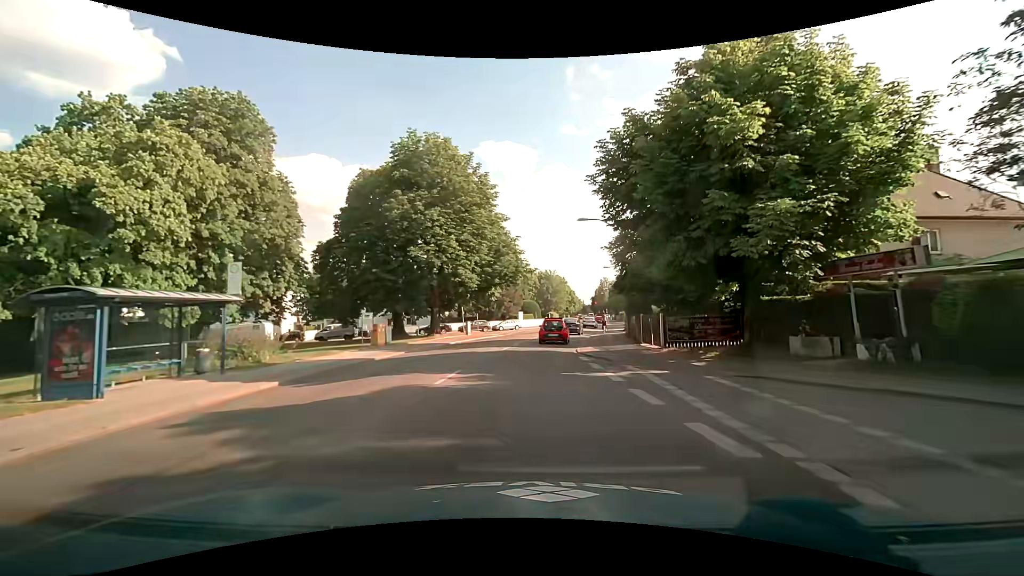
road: secondary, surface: asphalt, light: Day
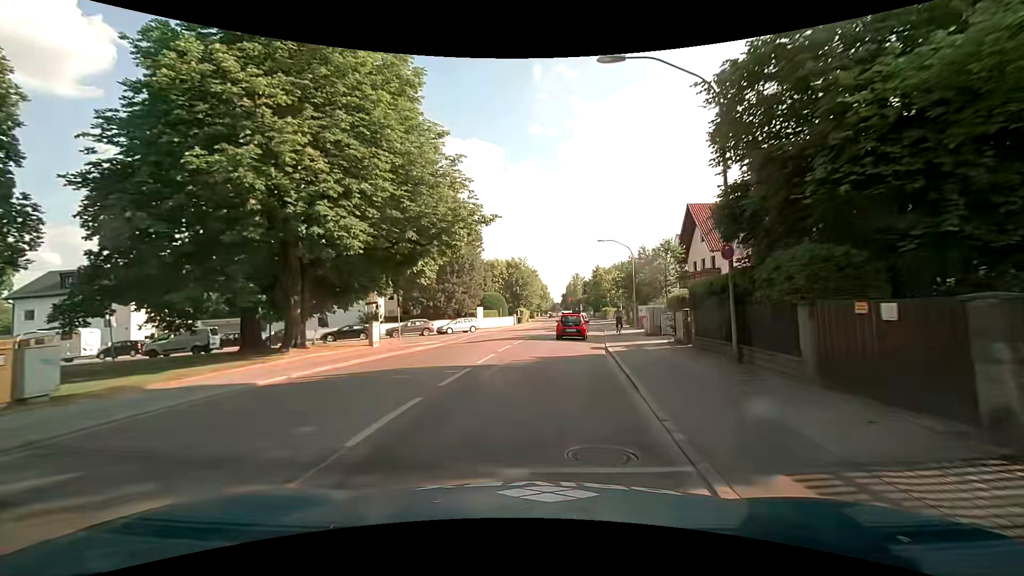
(+0.5, +20.8) m; +4°
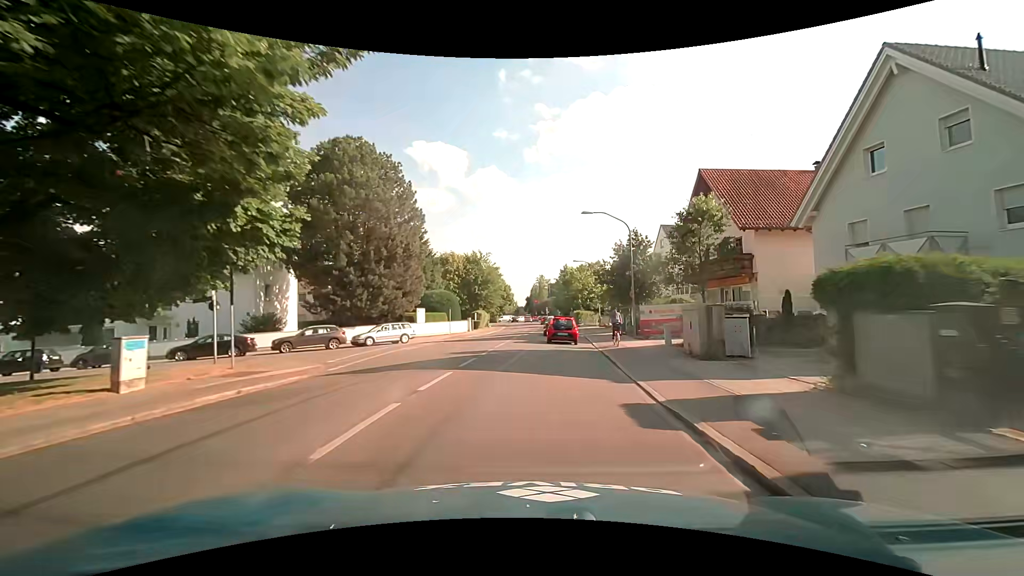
(+0.4, +13.7) m; +4°
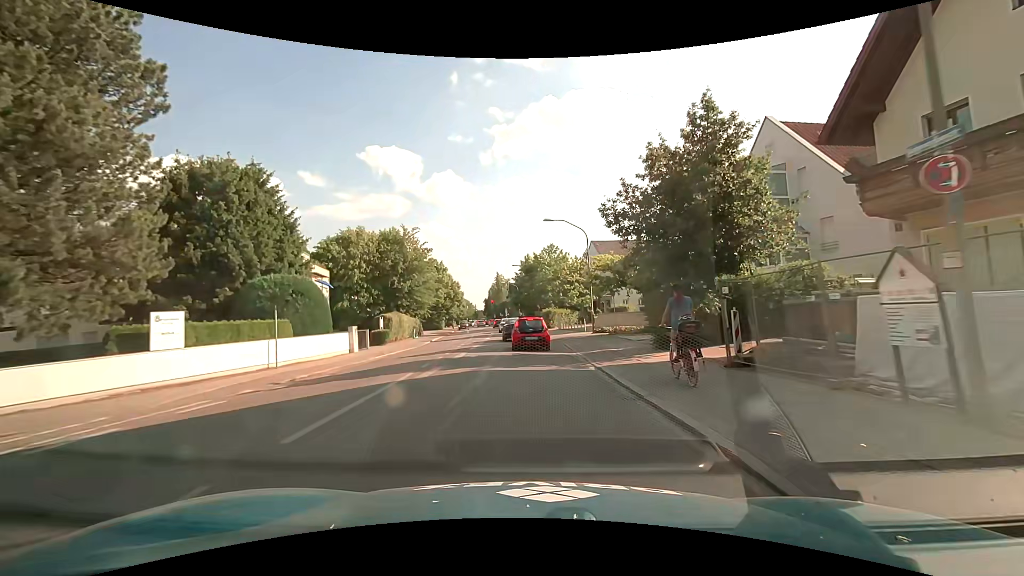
(+1.3, +25.8) m; +5°
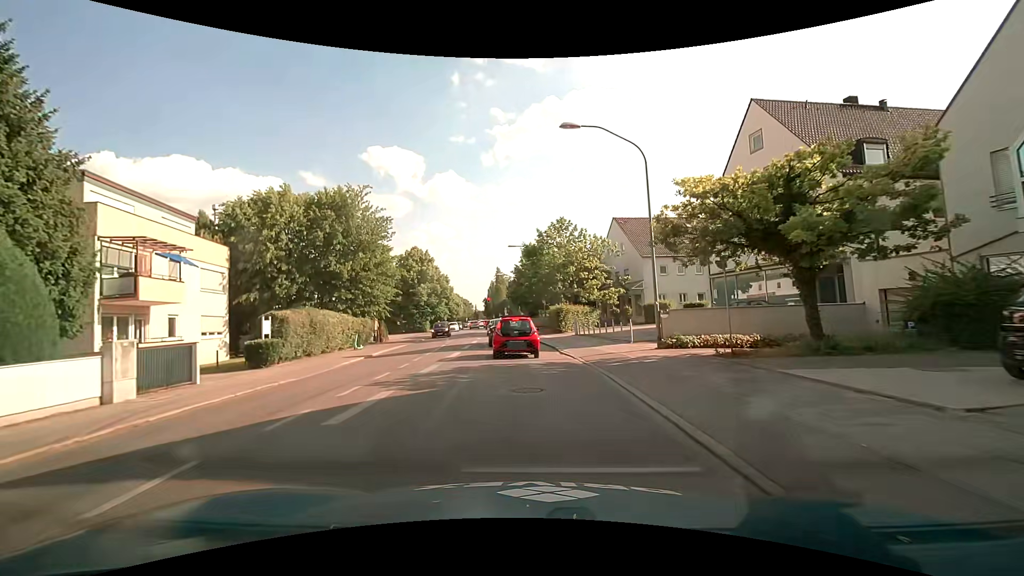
(-0.2, +16.8) m; -2°
(0, +10) (0, +20) (-1, +30) (-2, +40) (-3, +50) (-3, +60) (-4, +70) (-5, +80) (-6, +90) (-7, +100) m
